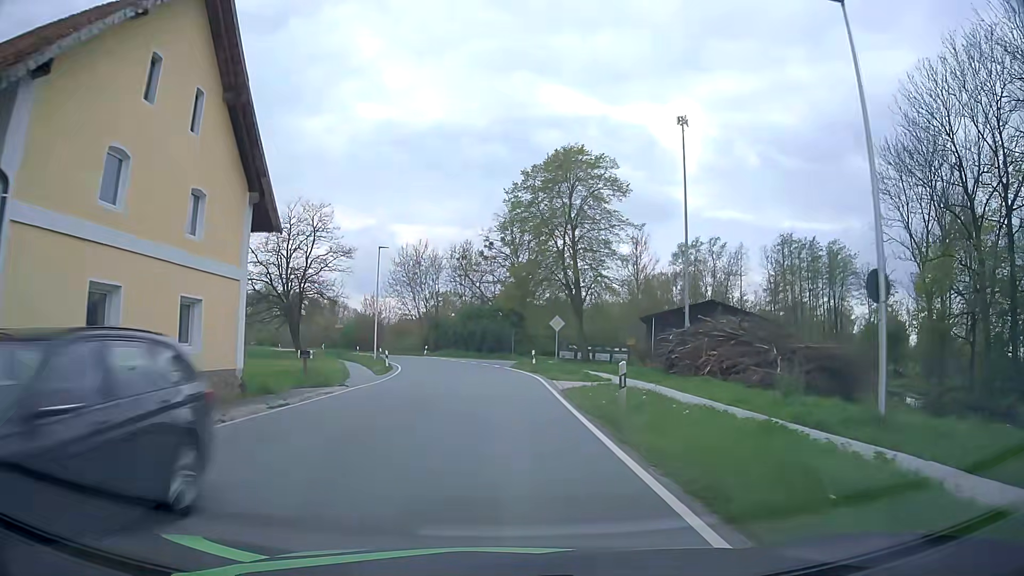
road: secondary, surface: asphalt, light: Day
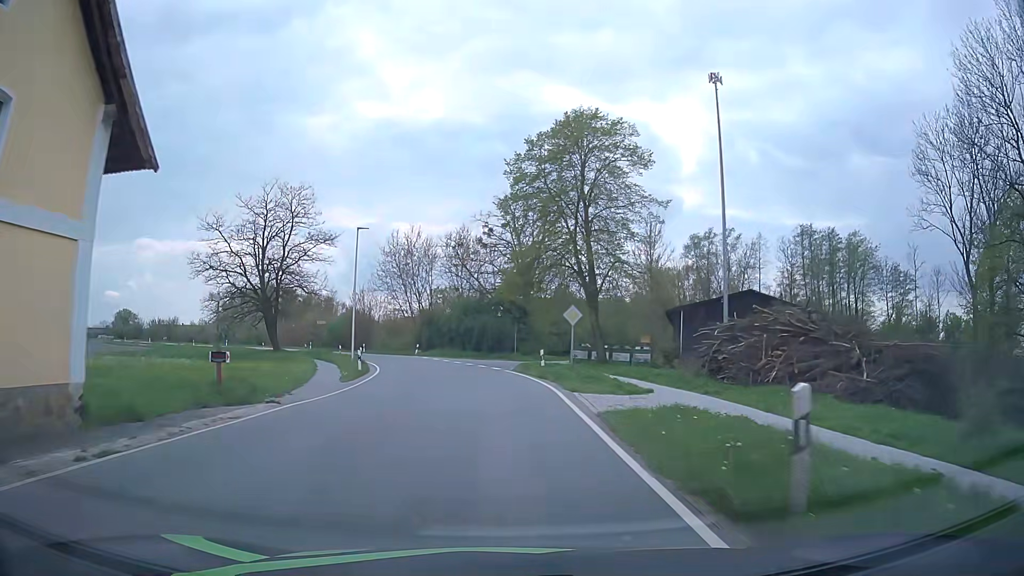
(+0.1, +7.4) m; 0°
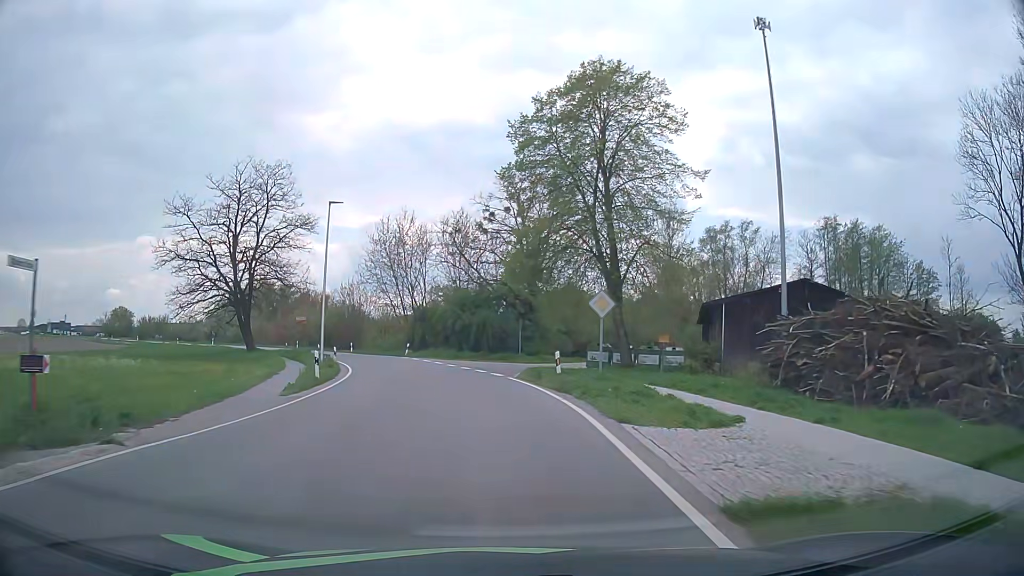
(-0.1, +7.3) m; -1°
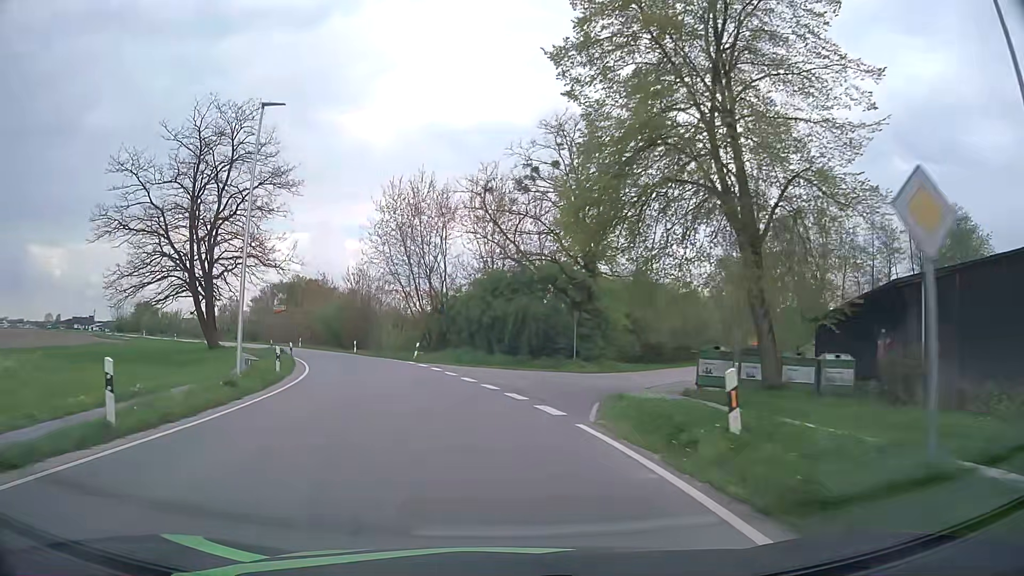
(-0.2, +14.4) m; -3°
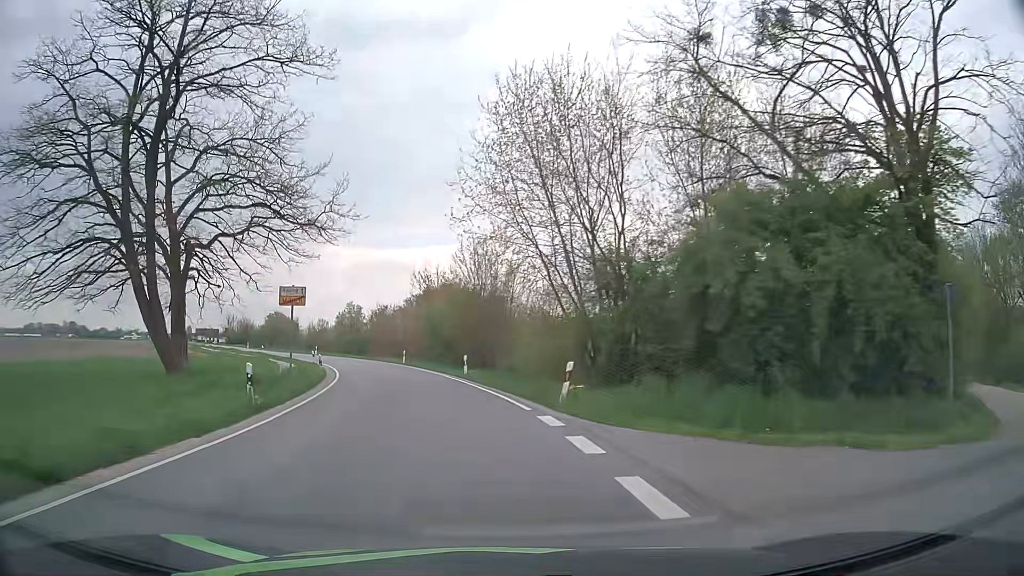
(-2.5, +21.5) m; -13°
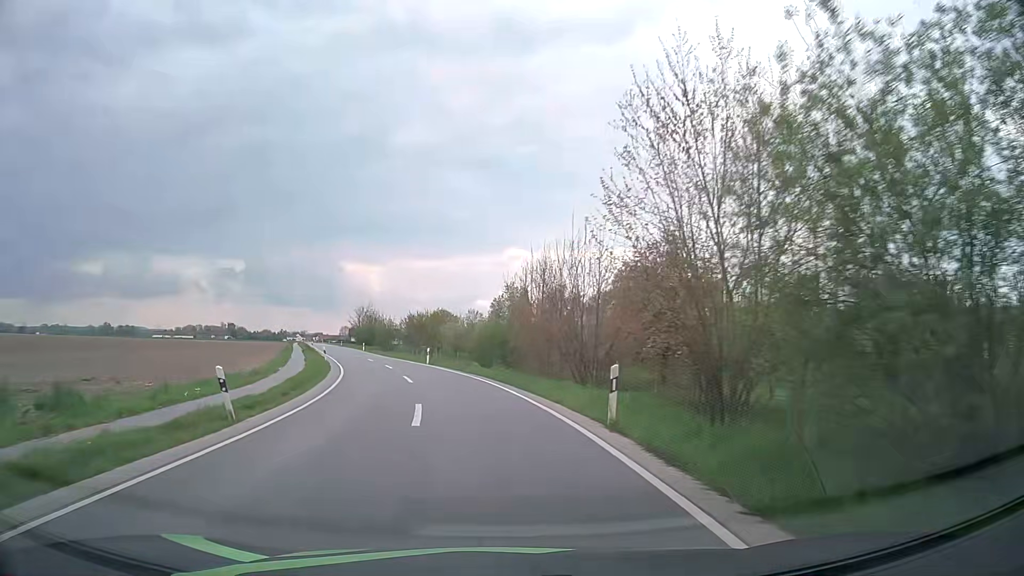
(-6.5, +38.8) m; -16°
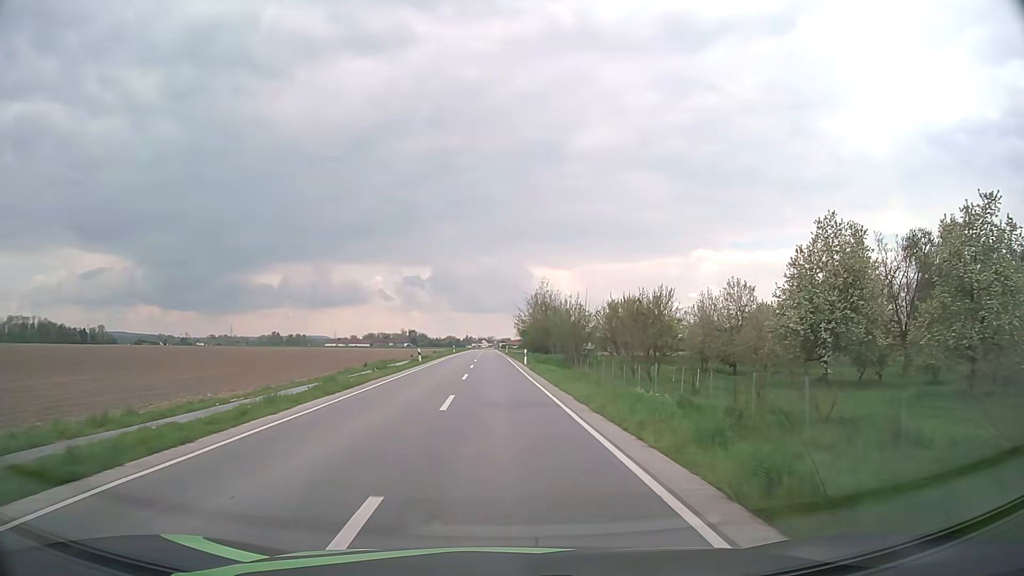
(-7.4, +45.2) m; -16°
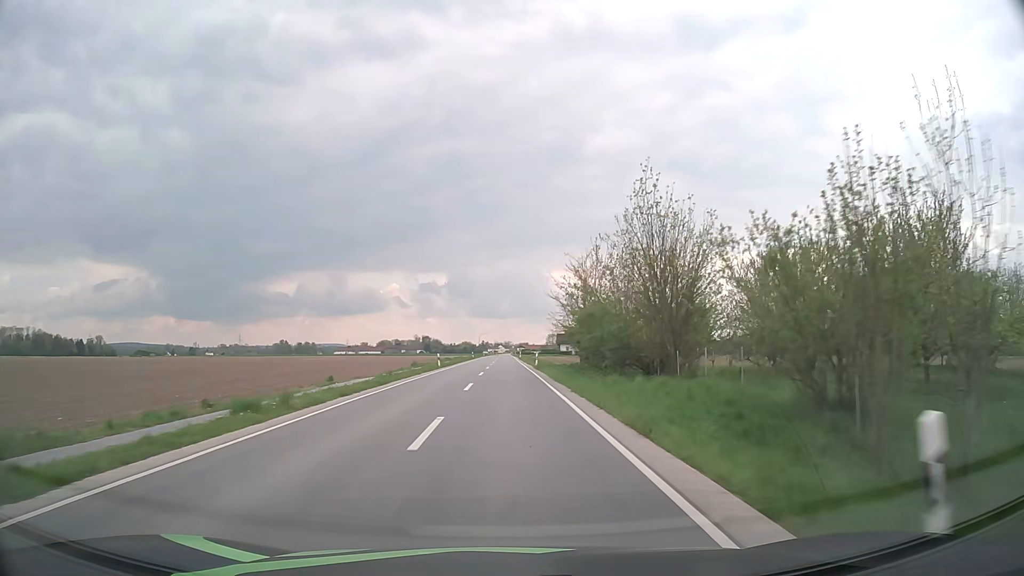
(-1.0, +41.5) m; -2°
